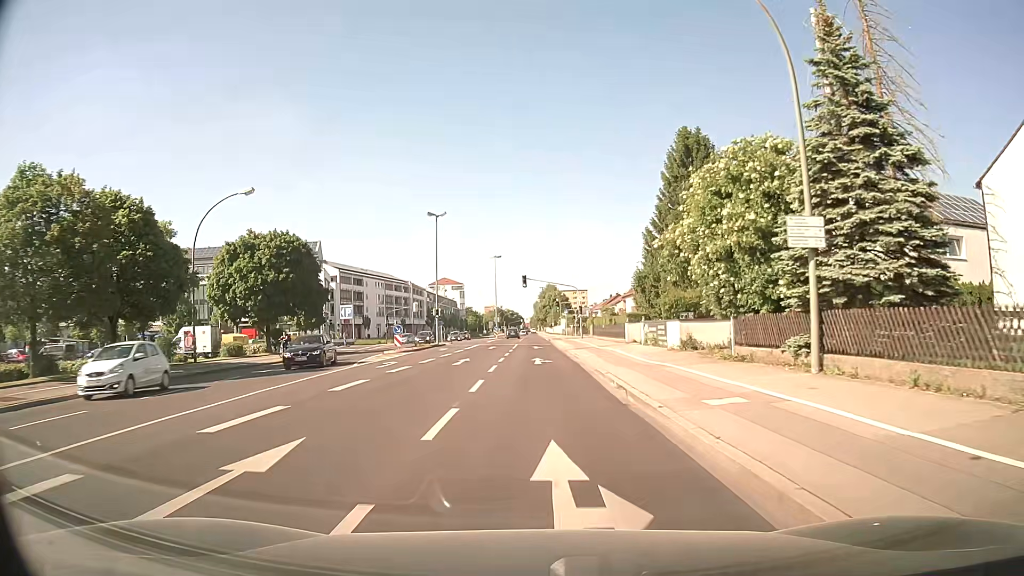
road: secondary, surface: asphalt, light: Day
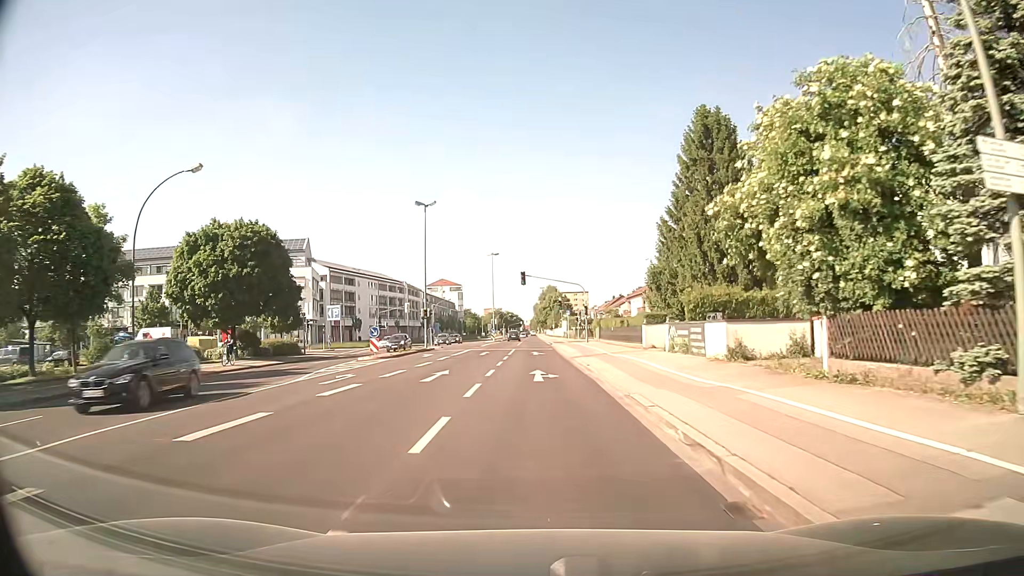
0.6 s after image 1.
(0.0, +6.7) m; 0°
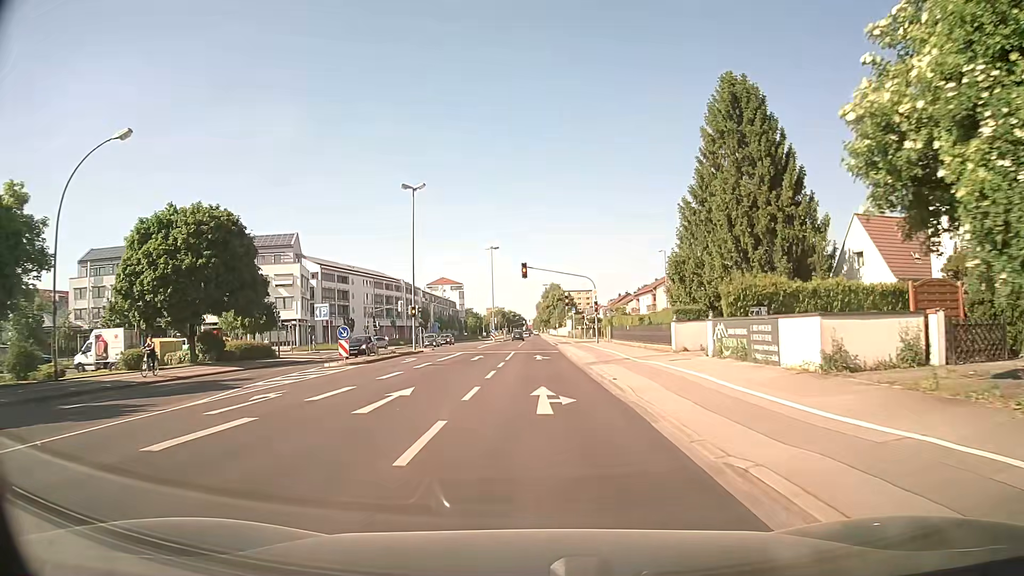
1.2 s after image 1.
(0.0, +6.9) m; -1°
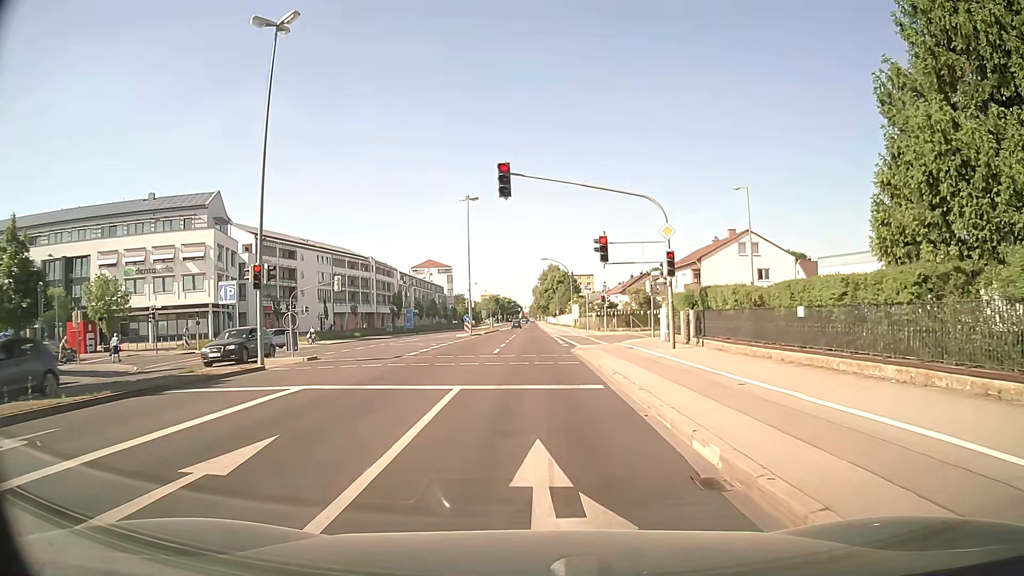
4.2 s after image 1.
(+0.3, +27.2) m; +1°
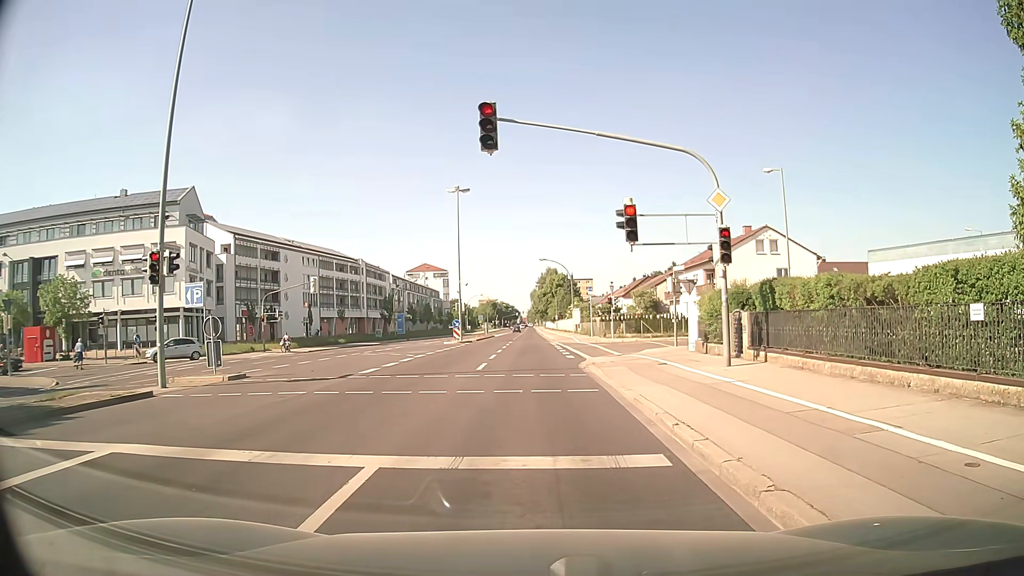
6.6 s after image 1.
(0.0, +5.8) m; 0°
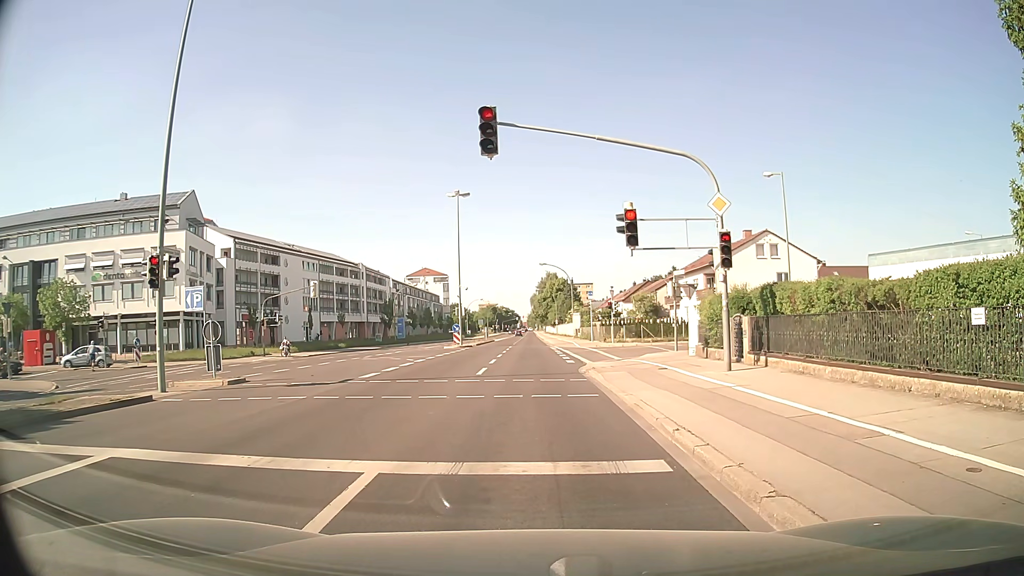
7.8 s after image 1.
(0.0, +0.1) m; 0°
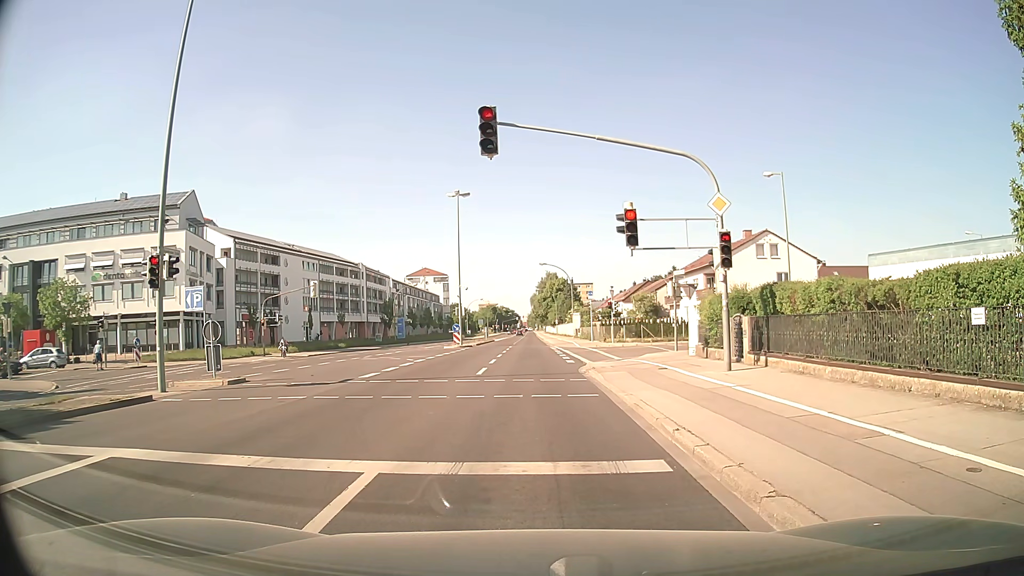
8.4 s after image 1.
(0.0, 0.0) m; 0°
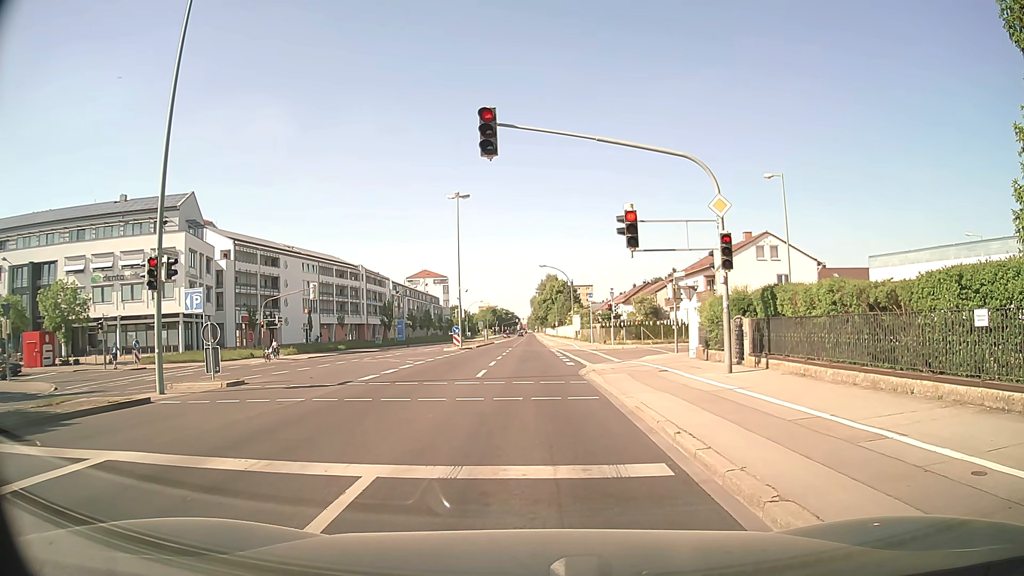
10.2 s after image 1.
(0.0, +0.1) m; 0°
(0, +10) (0, +20) (0, +30) (-1, +40) (-1, +50) (-1, +60) (-1, +70) (-1, +80) (-1, +90) (-1, +100) m
